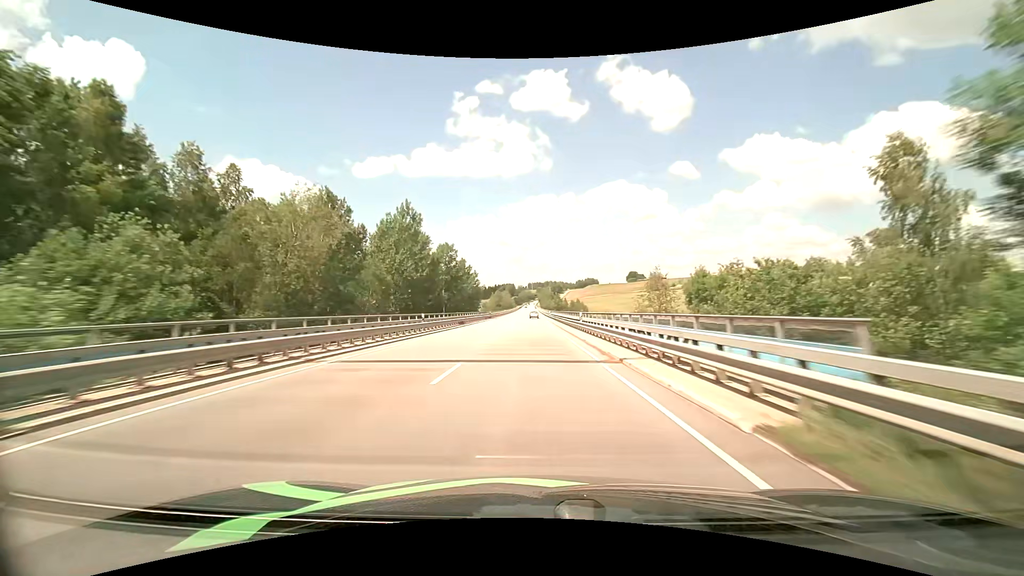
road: primary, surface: asphalt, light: Day
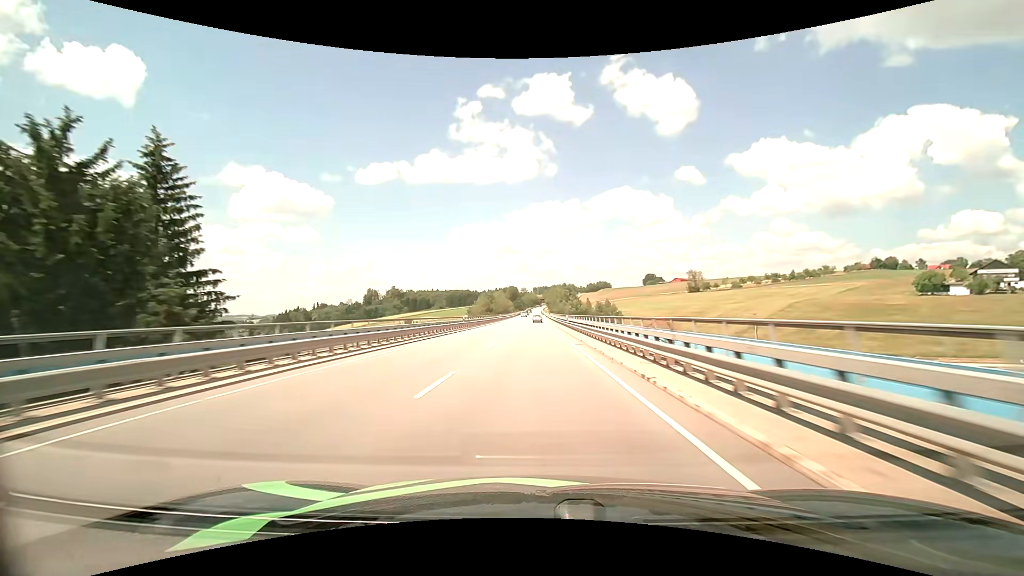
(-1.3, +84.0) m; -1°
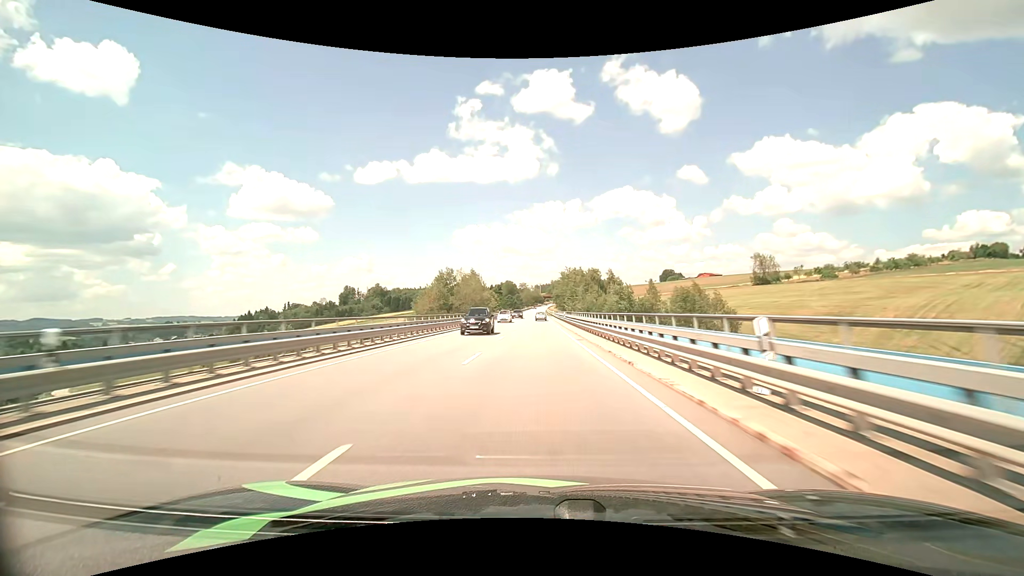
(-0.3, +89.5) m; 0°
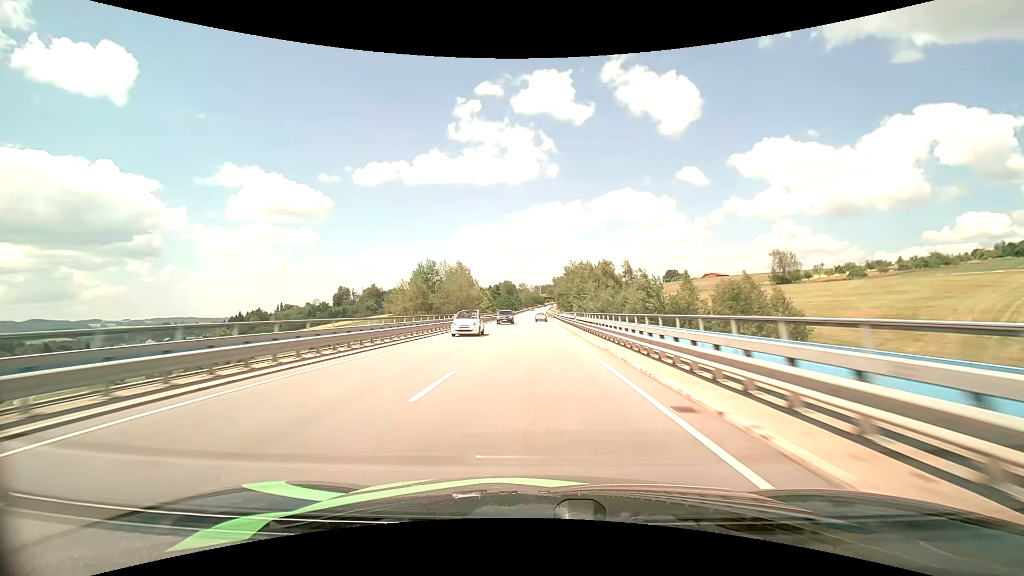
(0.0, +17.4) m; 0°
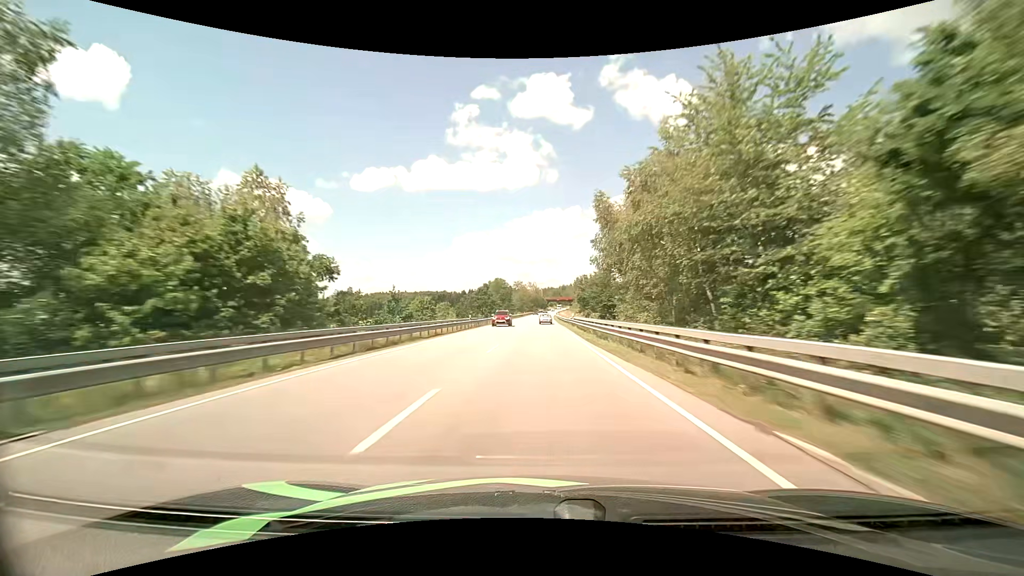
(-0.2, +87.2) m; 0°
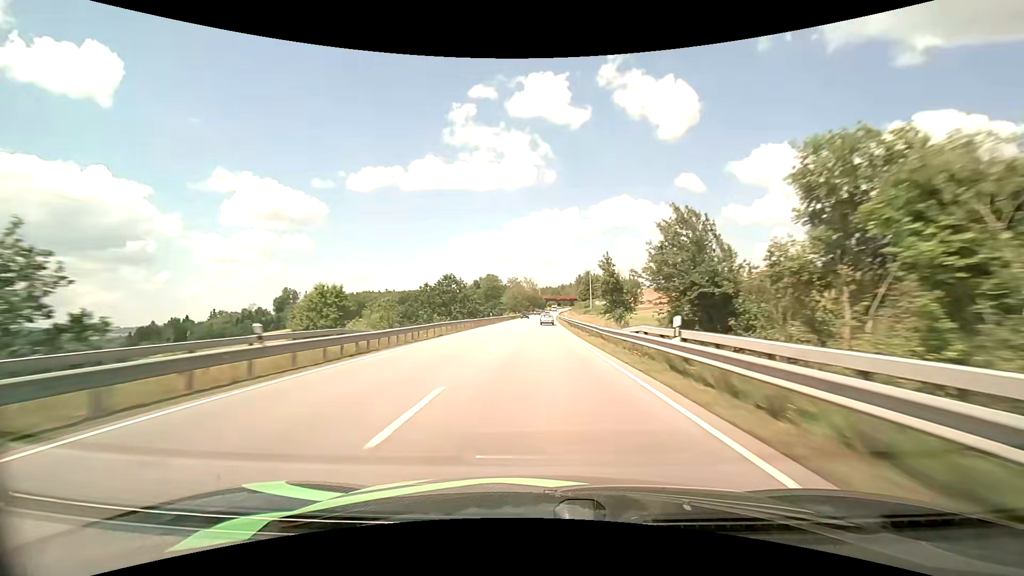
(+0.1, +35.1) m; 0°
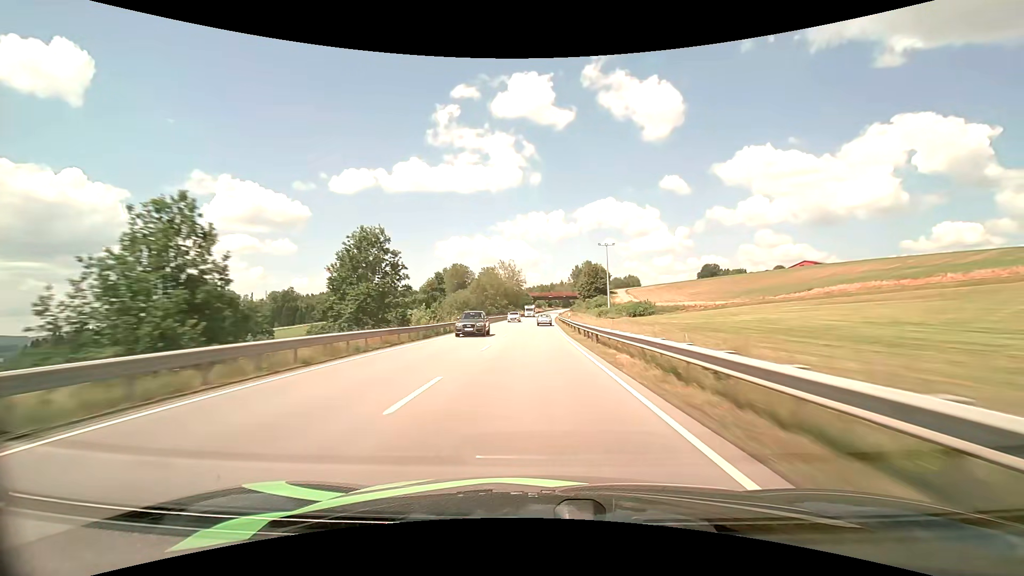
(+0.8, +68.9) m; +2°
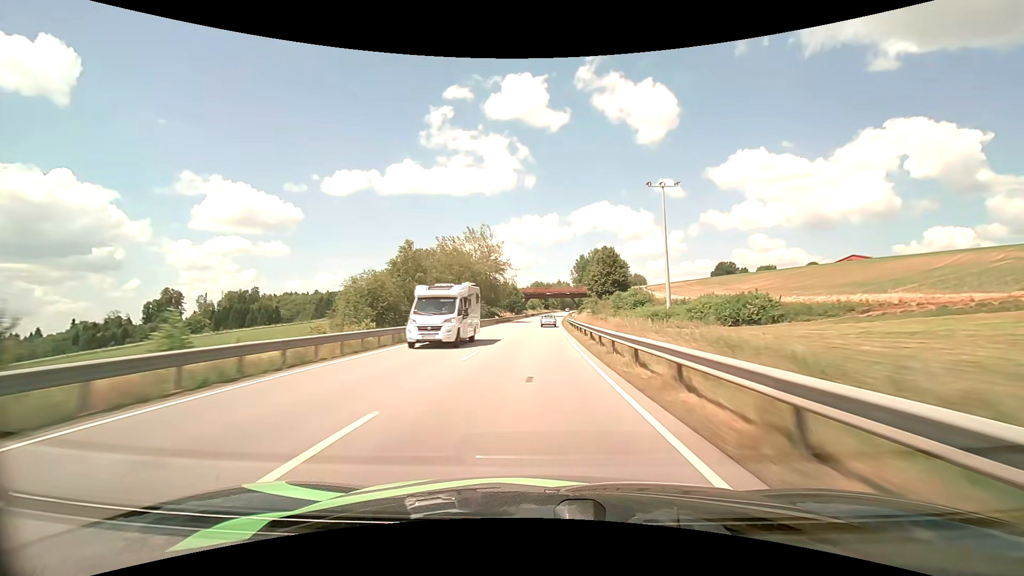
(+0.3, +50.9) m; +1°
(0, +10) (0, +20) (0, +30) (0, +40) (+1, +50) (+1, +60) (+1, +70) (+2, +80) (+2, +90) (+3, +100) m
